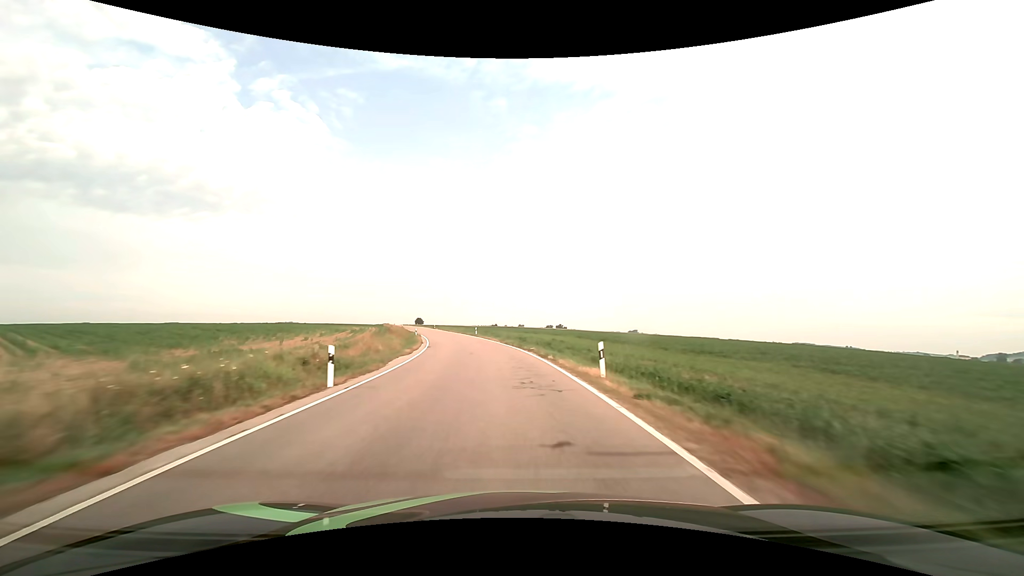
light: Day
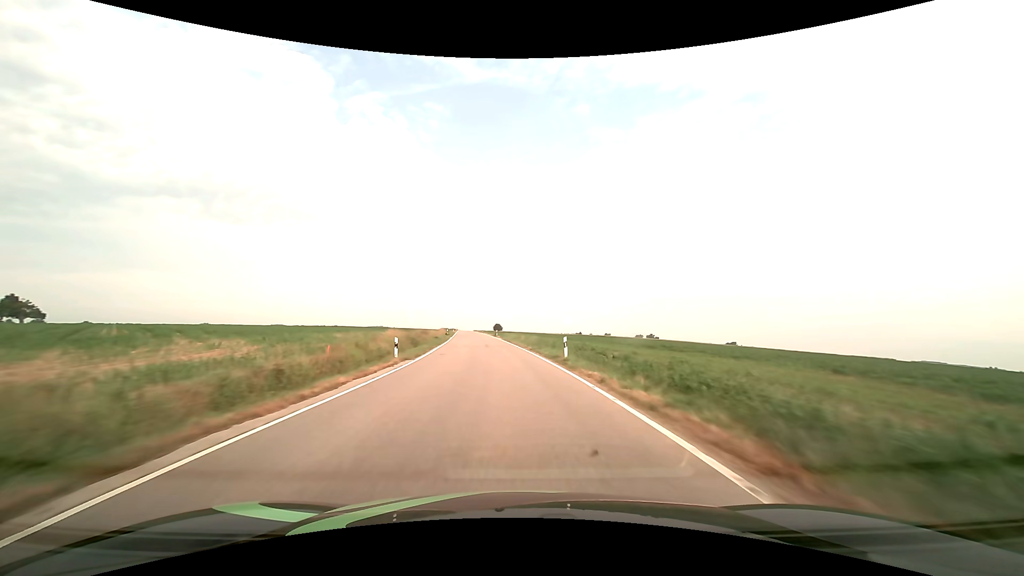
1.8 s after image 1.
(-3.7, +40.7) m; -10°
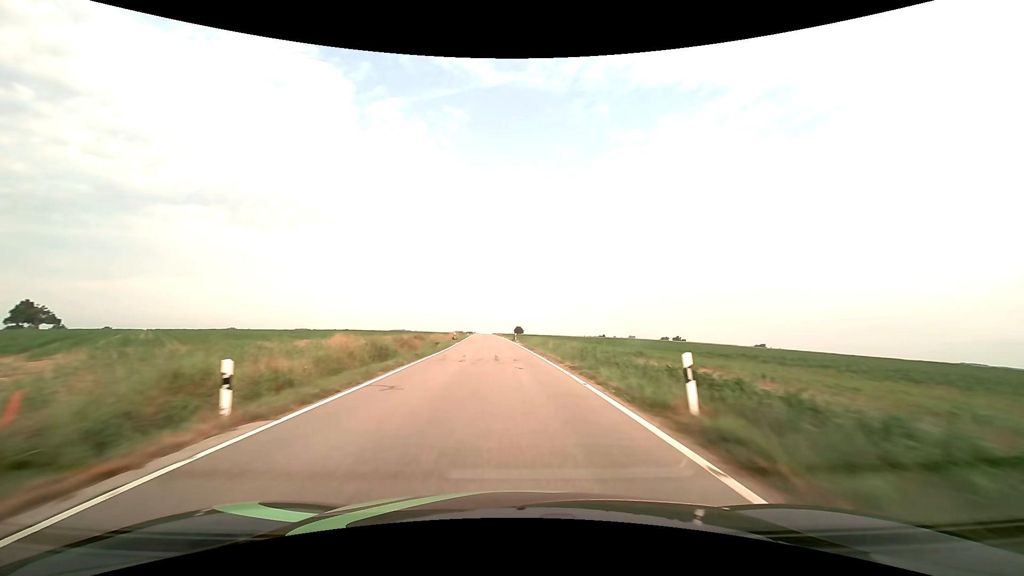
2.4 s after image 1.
(-0.3, +14.0) m; -2°
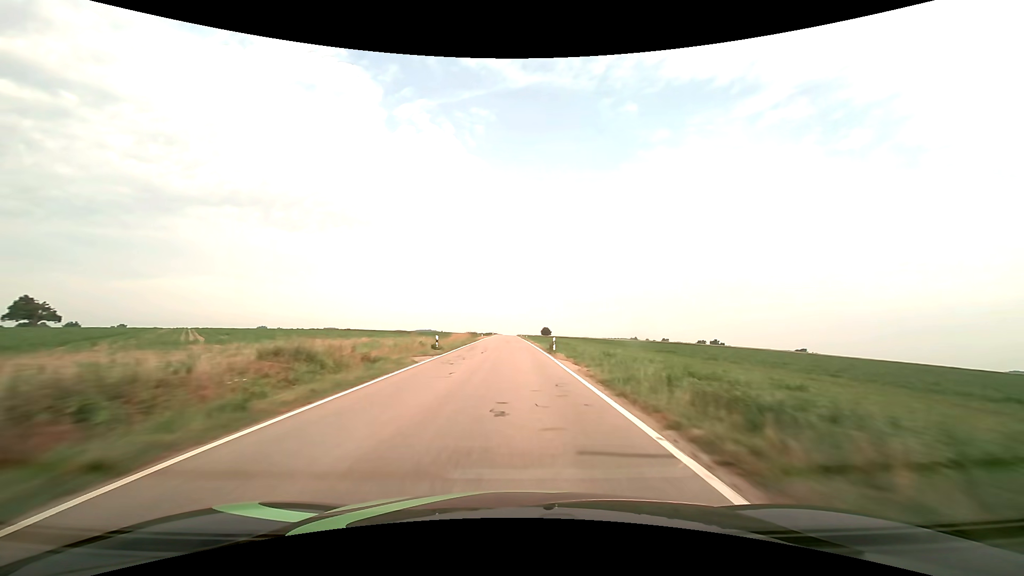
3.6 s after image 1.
(-1.0, +28.3) m; -3°
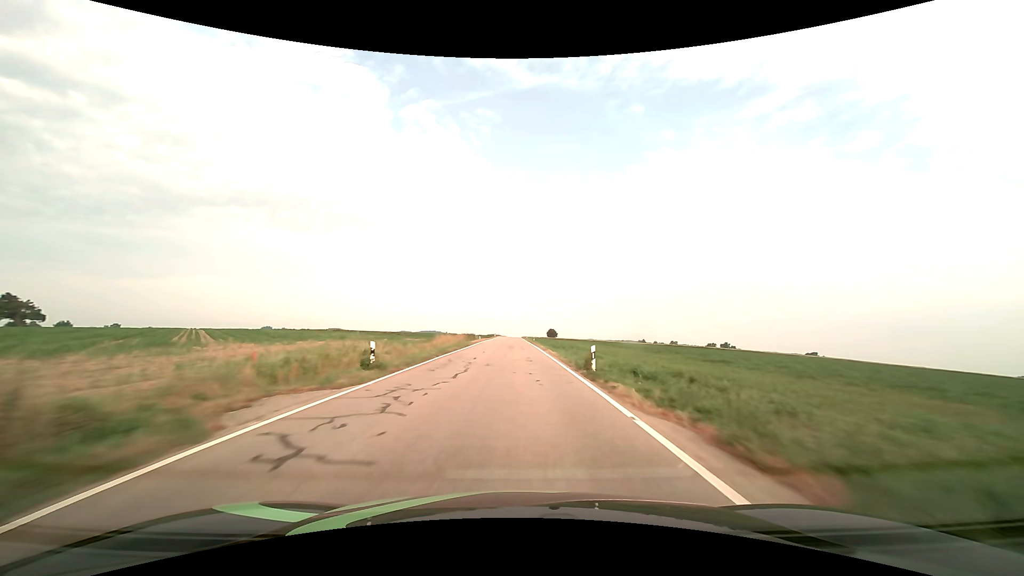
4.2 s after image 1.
(-0.1, +14.4) m; -1°
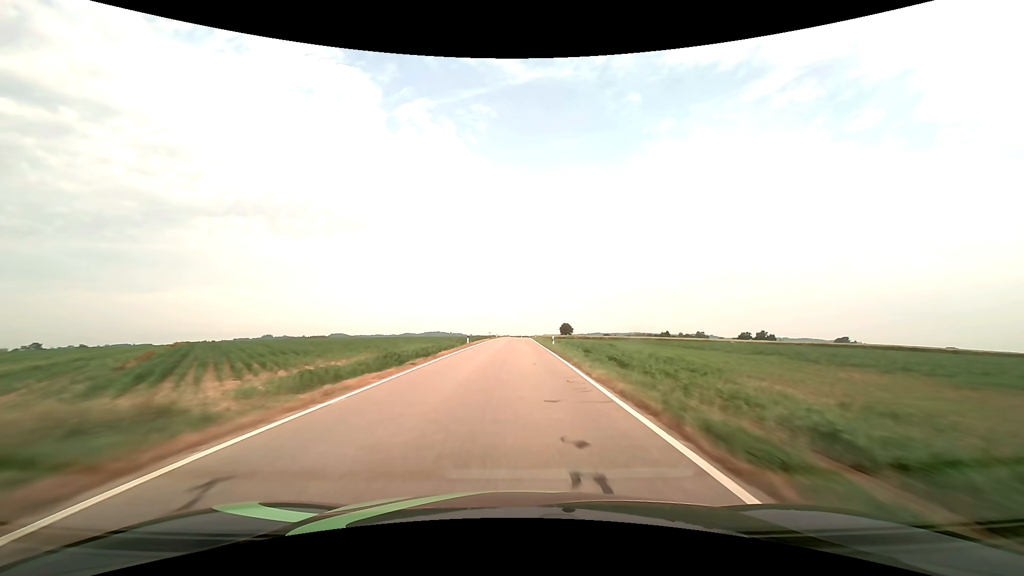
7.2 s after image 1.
(-0.5, +73.5) m; -1°
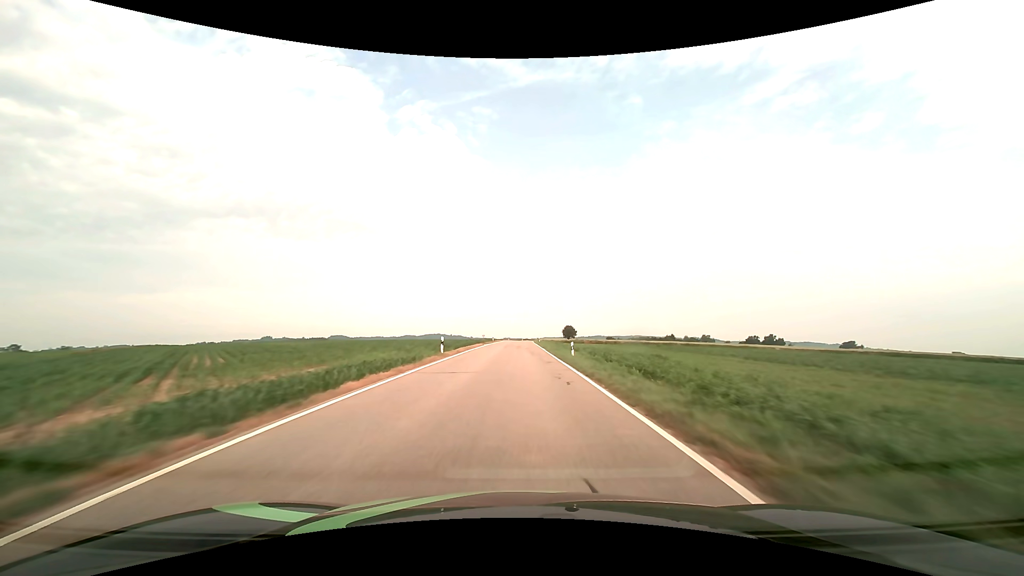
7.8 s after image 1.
(0.0, +15.0) m; 0°
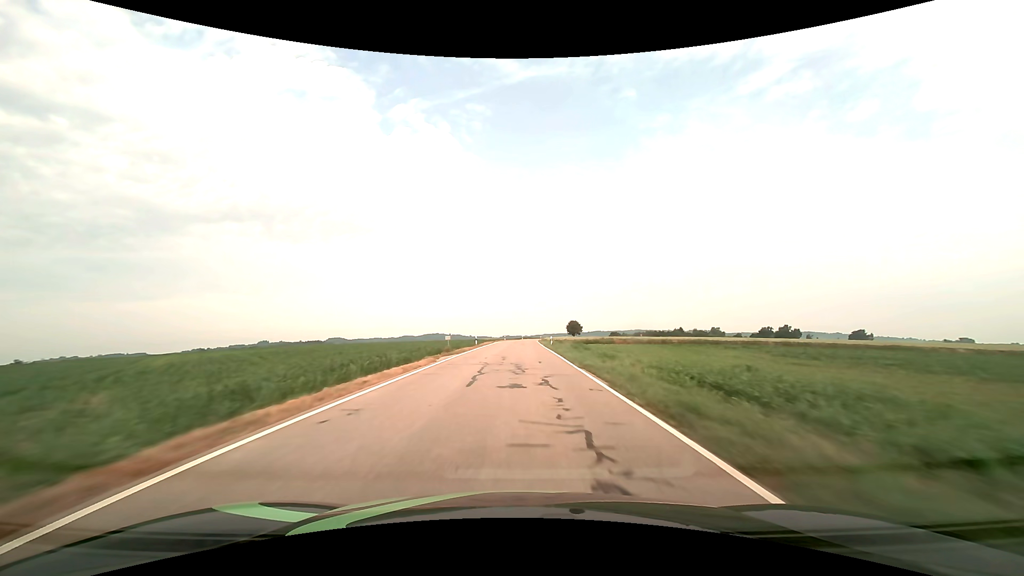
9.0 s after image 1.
(0.0, +30.3) m; 0°
(0, +10) (0, +20) (0, +30) (0, +40) (0, +50) (+1, +60) (+1, +70) (+1, +80) (+2, +90) (+2, +100) m
